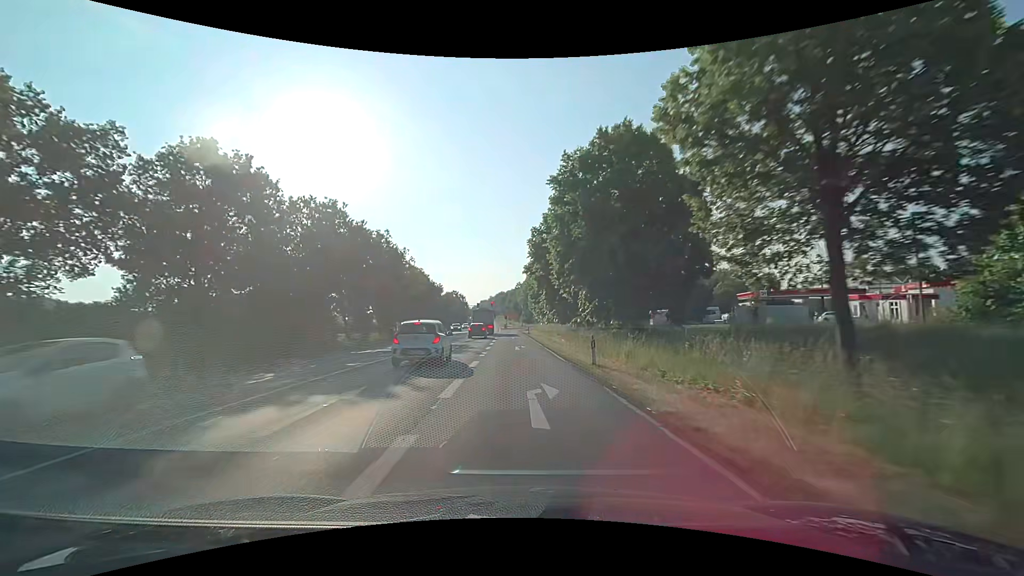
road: primary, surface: asphalt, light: Day
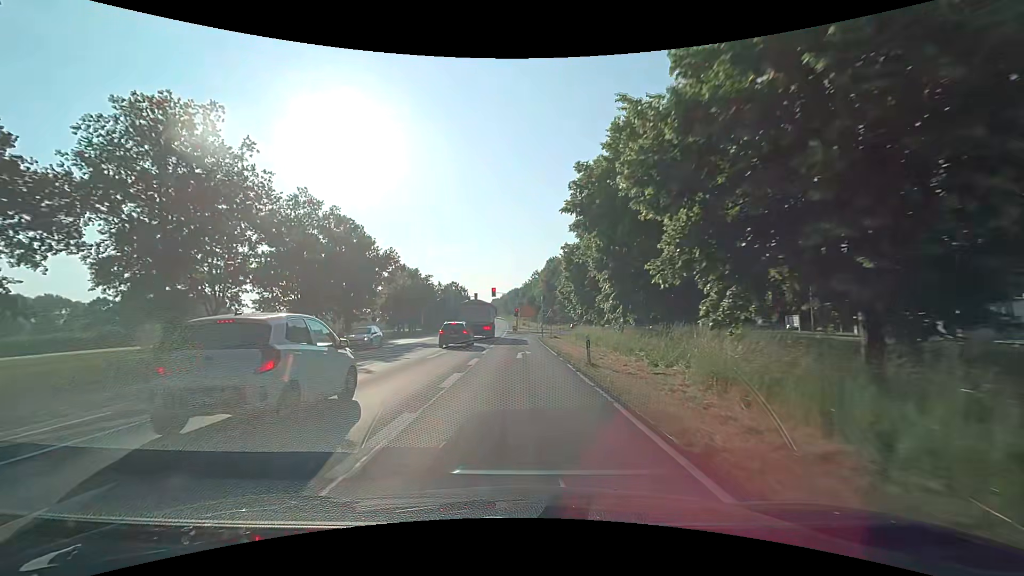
(-1.4, +46.6) m; -2°
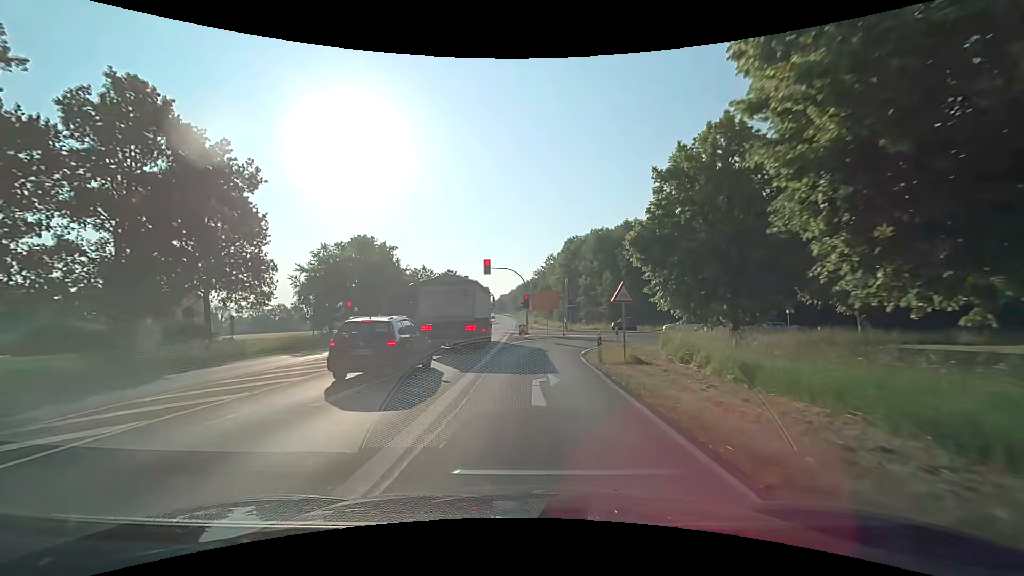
(-0.7, +31.1) m; -2°
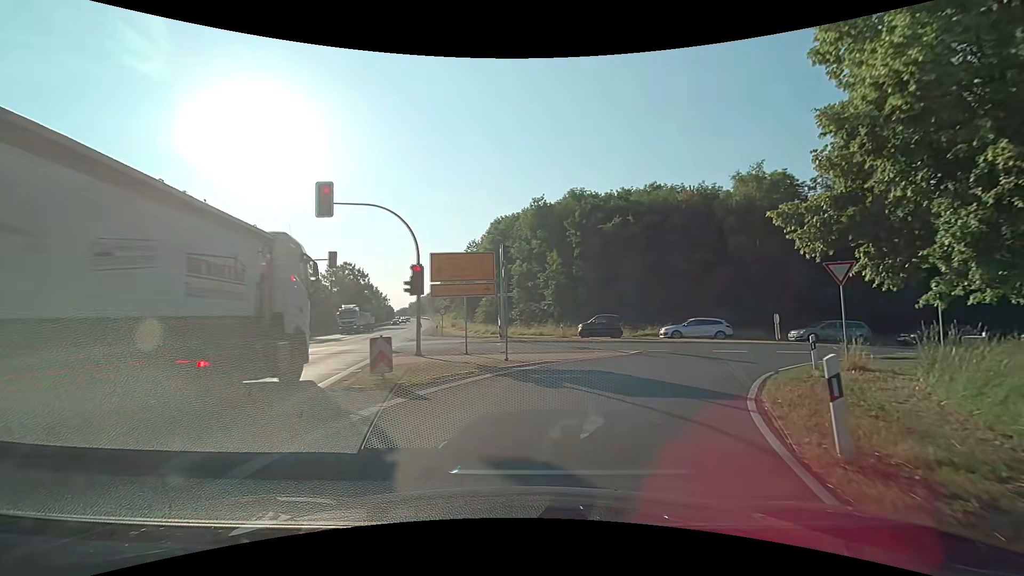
(+1.0, +24.0) m; +9°
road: primary_link
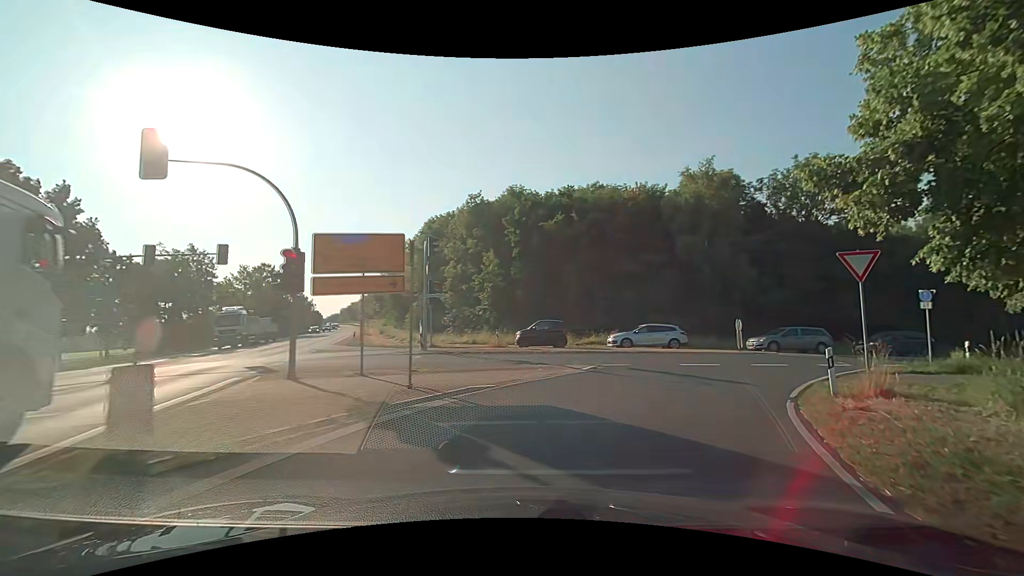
(+0.2, +4.9) m; +6°
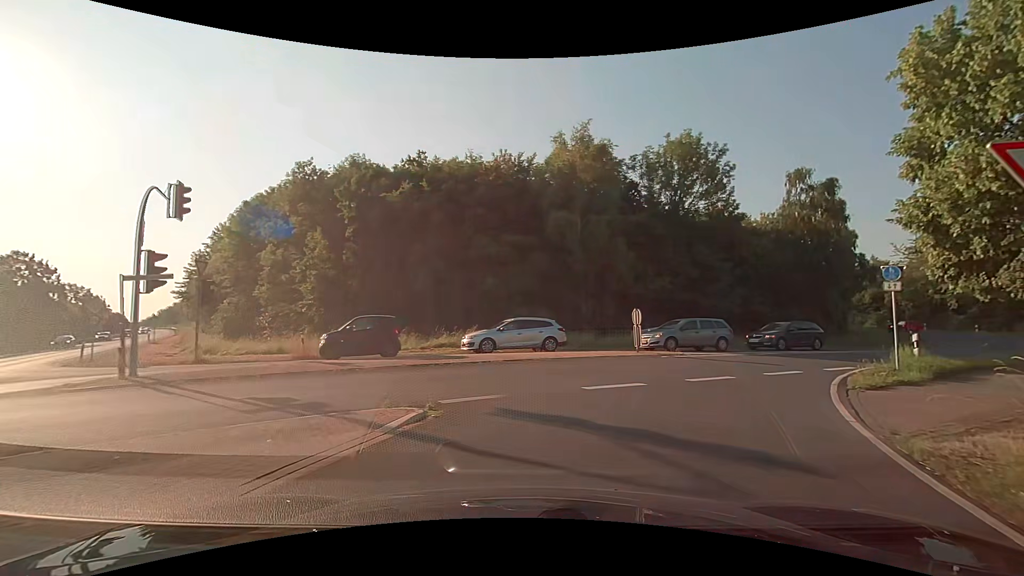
(+1.2, +8.7) m; +16°
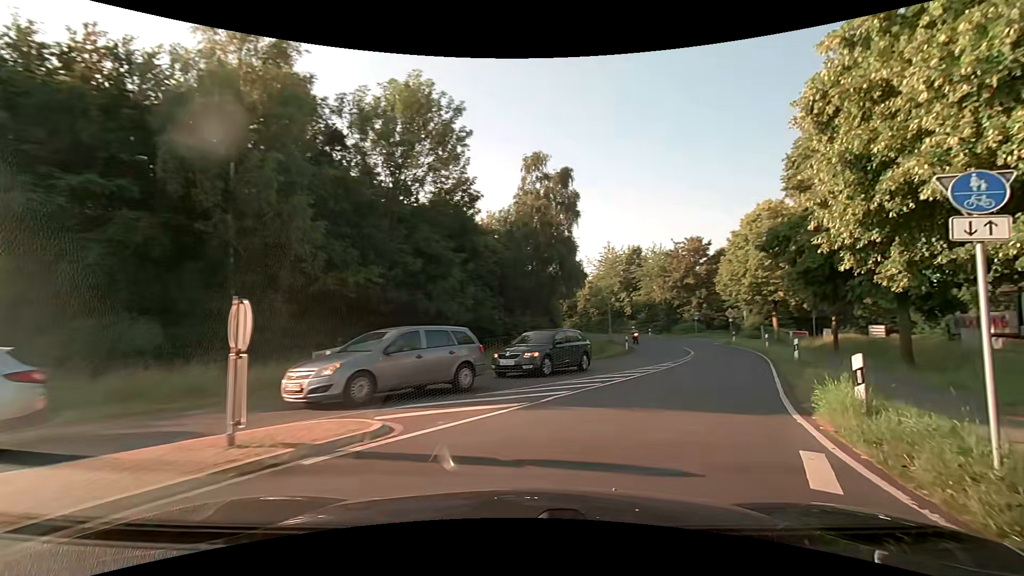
(+3.0, +12.6) m; +31°
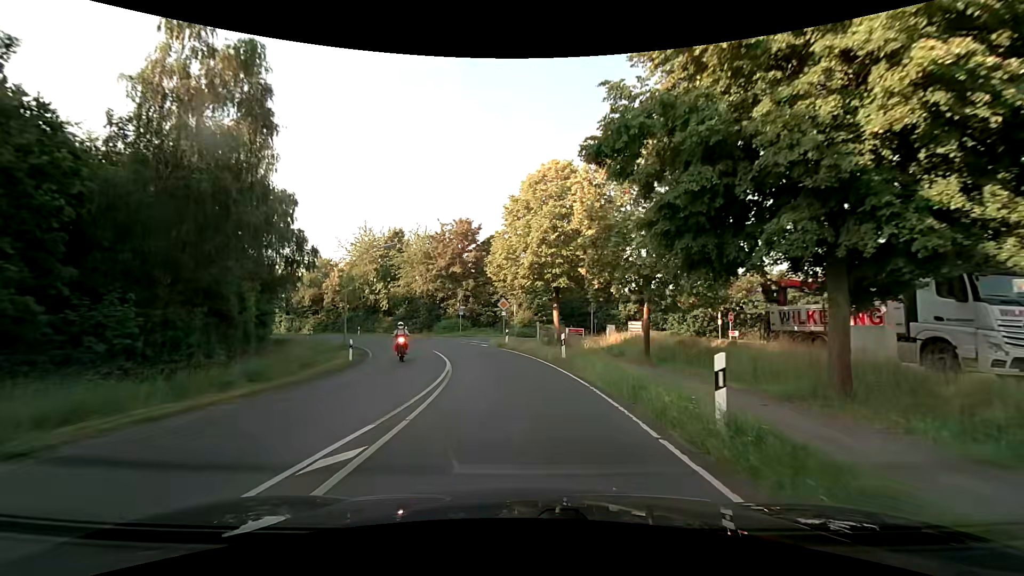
(+4.4, +14.9) m; +27°
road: secondary
(0, +10) (-1, +20) (-3, +30) (-6, +39) (-11, +48) (-16, +56) (-23, +64) (-30, +71) (-38, +77) (-47, +82) m
